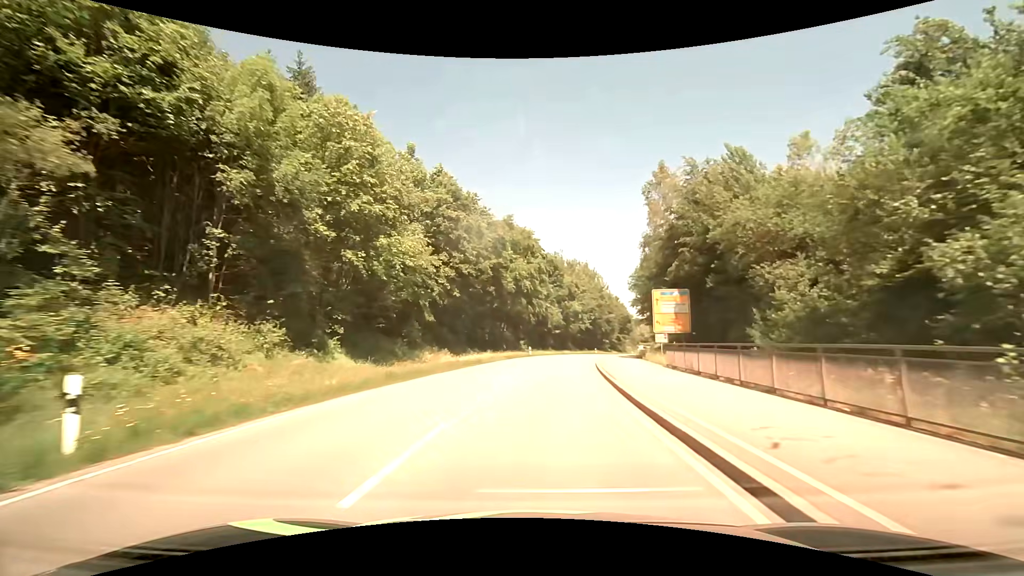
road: secondary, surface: asphalt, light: Day
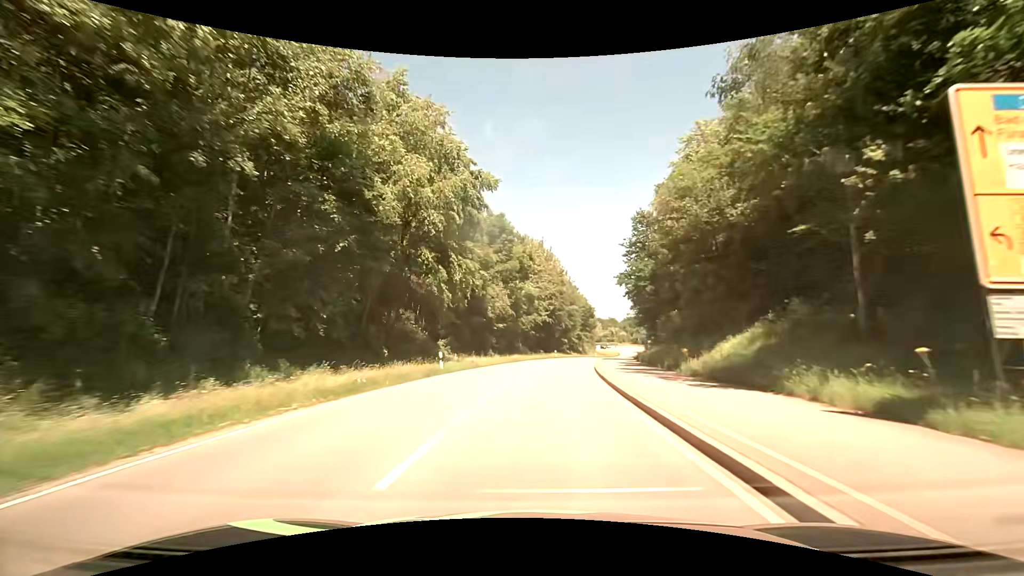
(+1.6, +29.4) m; +6°
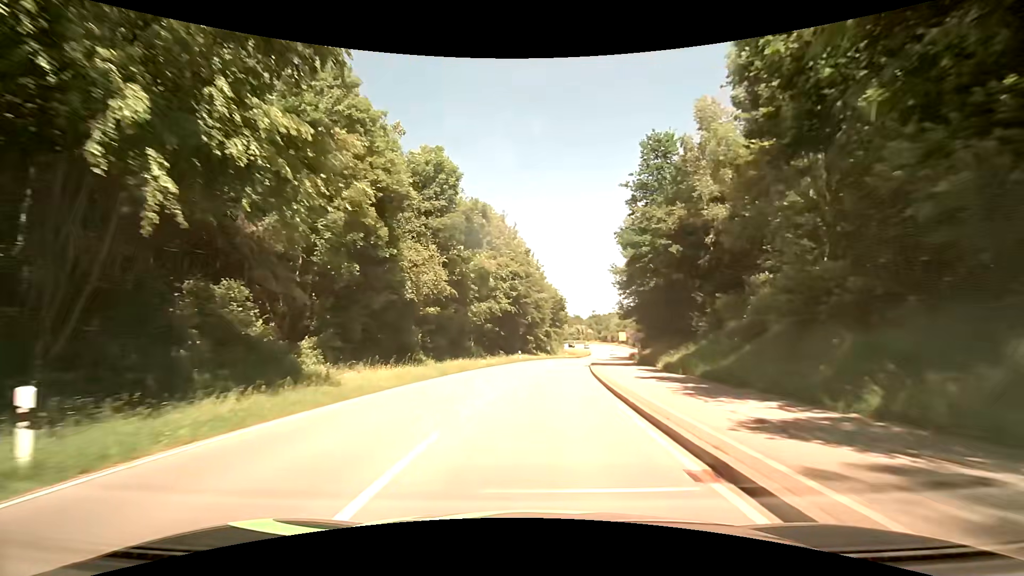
(+0.7, +19.3) m; +5°
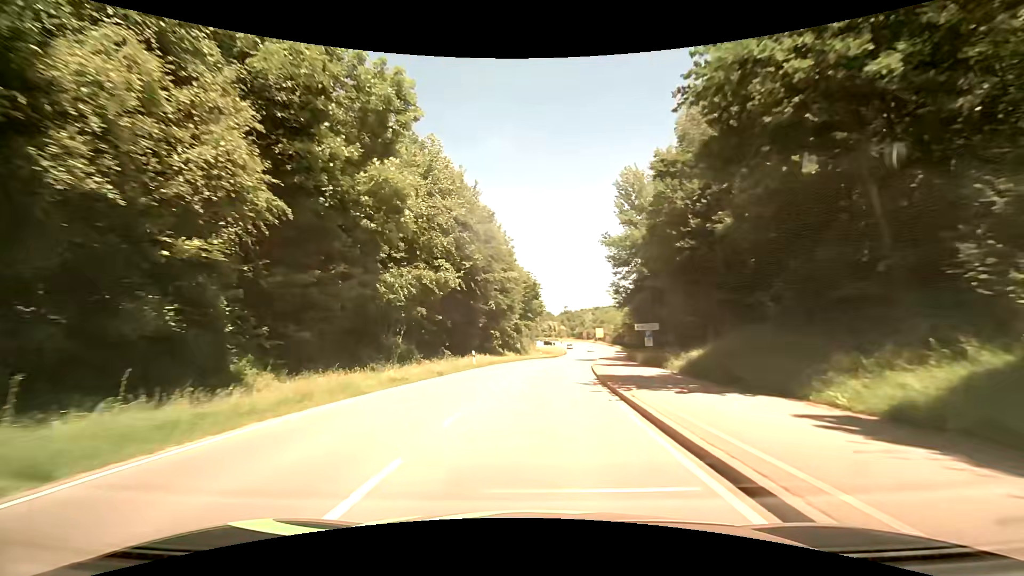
(+0.5, +19.2) m; +3°
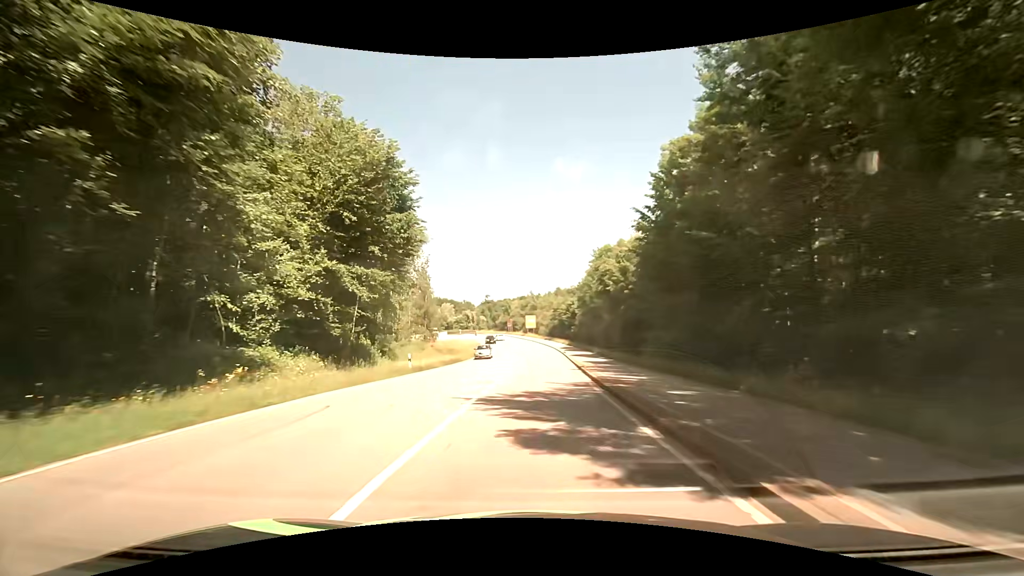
(+3.8, +47.5) m; +9°
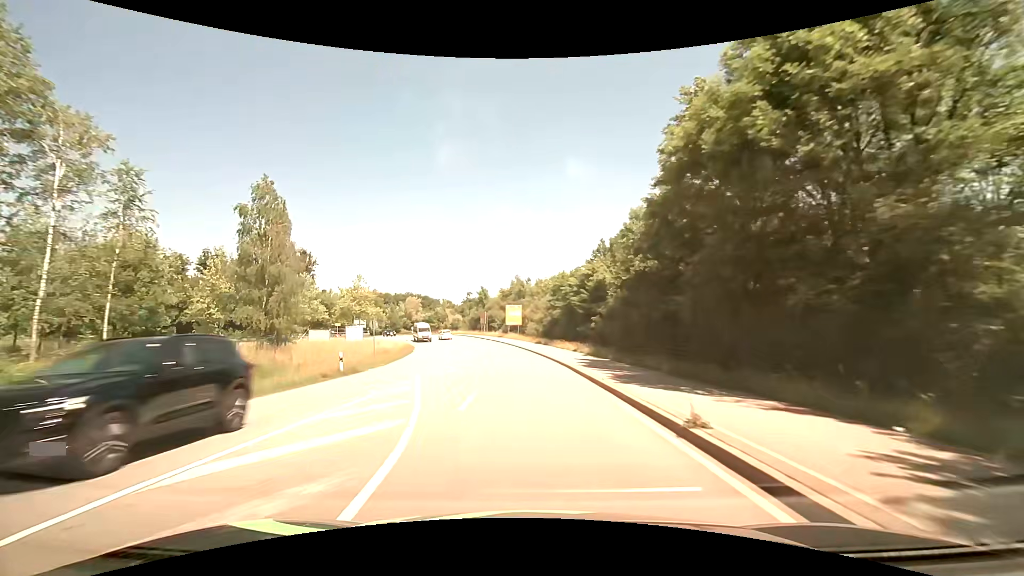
(+1.2, +46.7) m; +1°
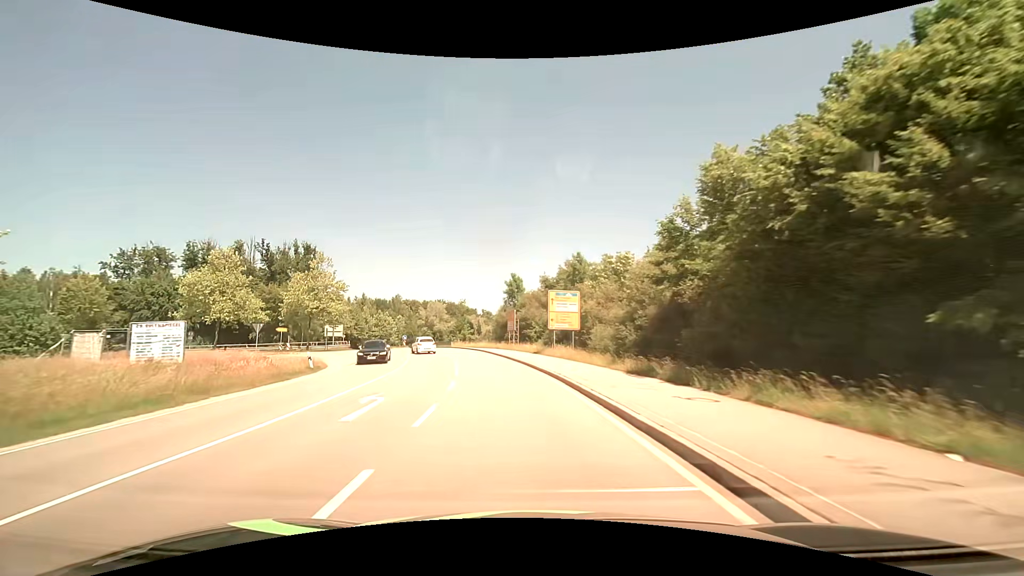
(-1.4, +37.9) m; -5°
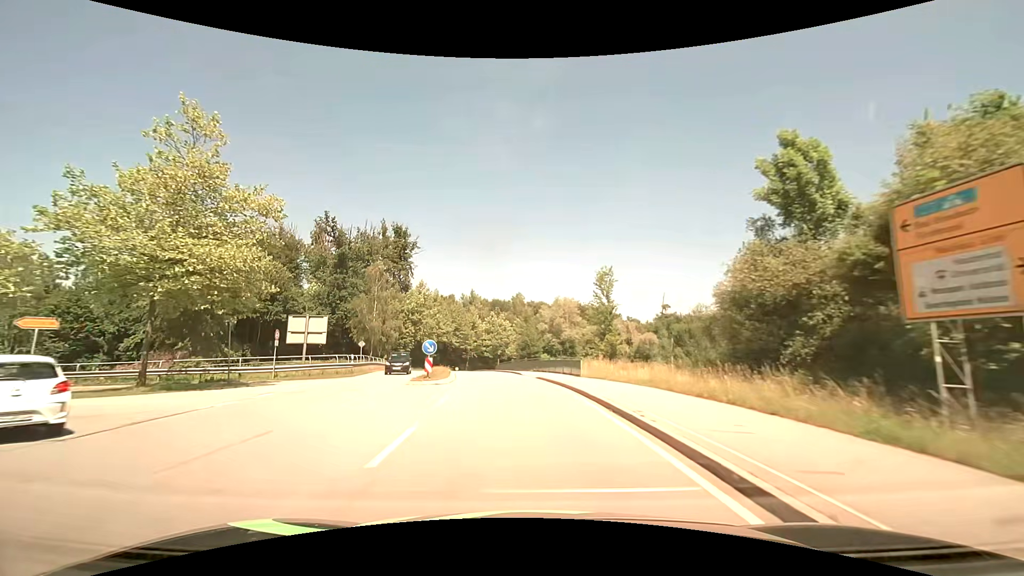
(-6.4, +46.1) m; -16°
(0, +10) (-1, +20) (-2, +30) (-4, +40) (-6, +50) (-8, +59) (-10, +69) (-11, +79) (-12, +89) (-11, +99) m
